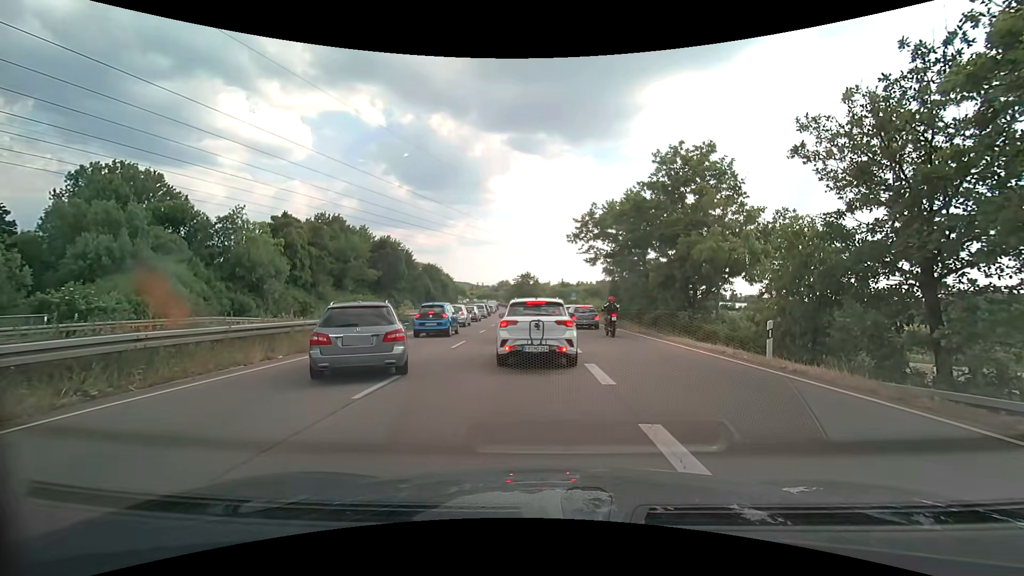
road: trunk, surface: asphalt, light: Day
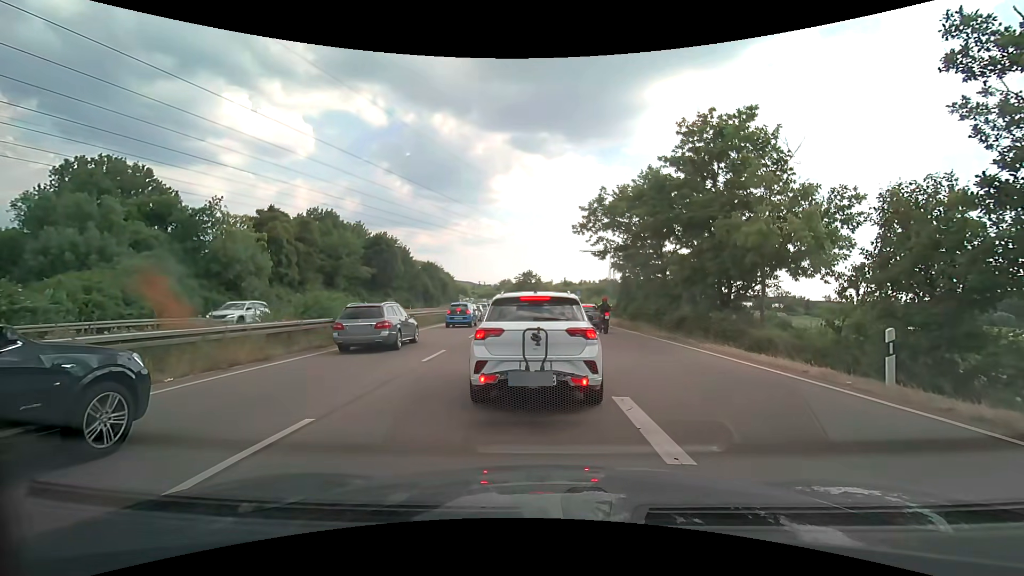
(0.0, +4.3) m; -1°
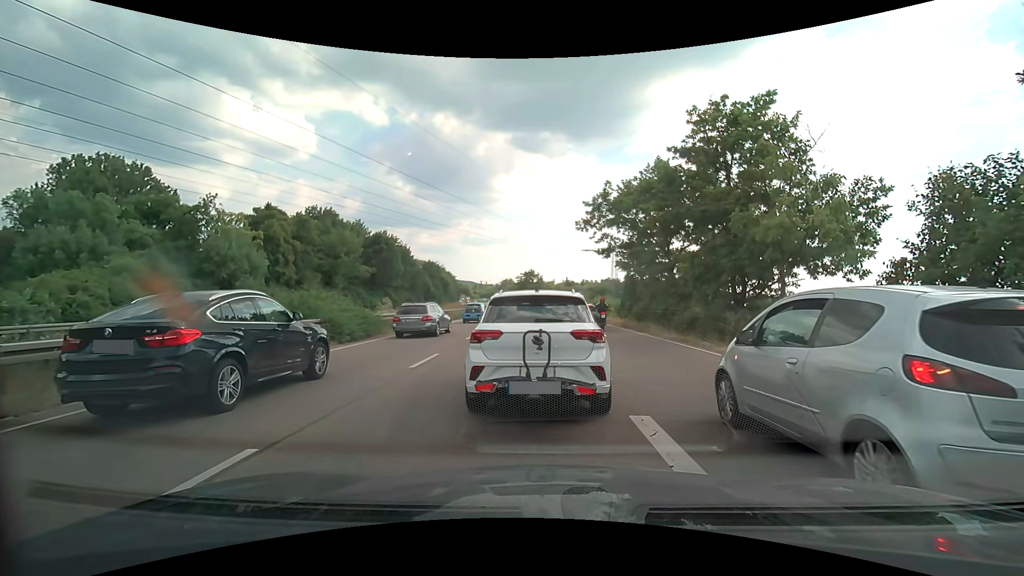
(0.0, +1.2) m; 0°
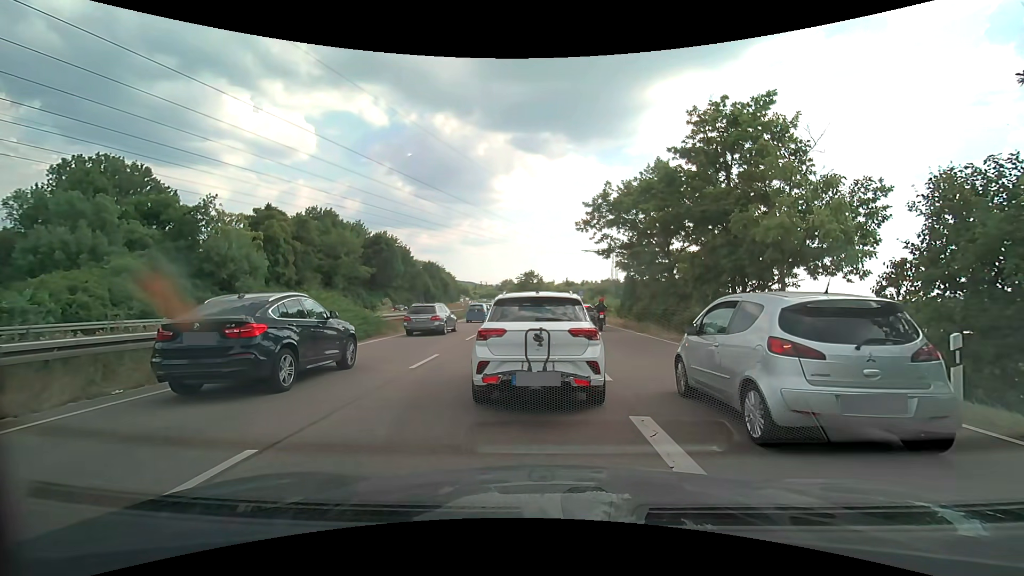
(0.0, 0.0) m; 0°
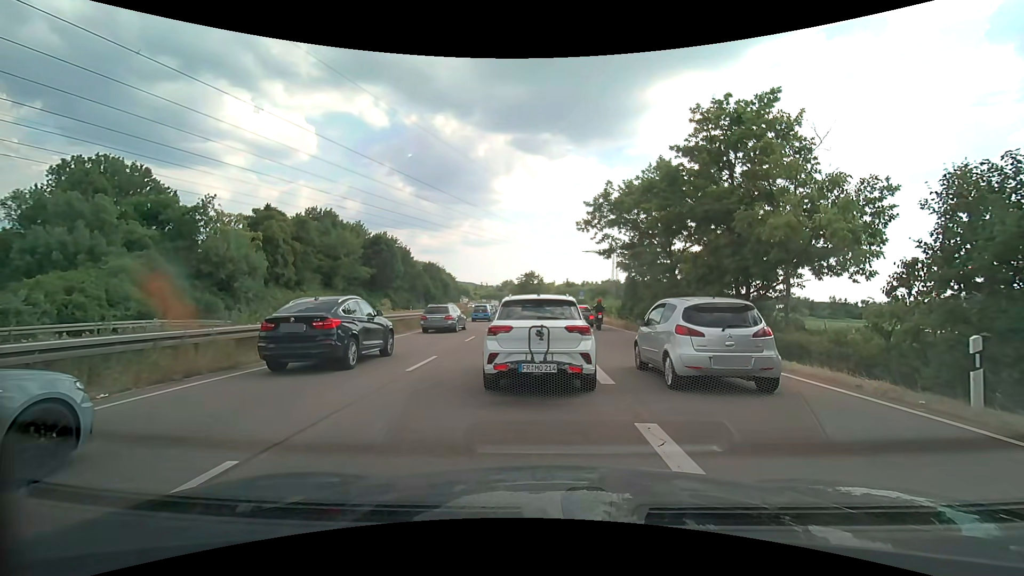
(0.0, +0.3) m; 0°
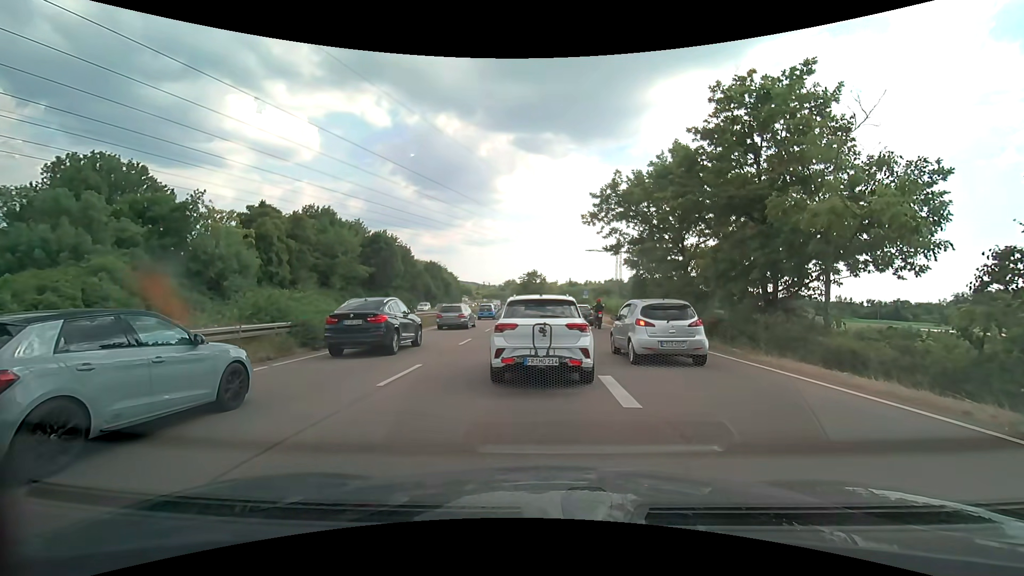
(0.0, +2.1) m; +1°
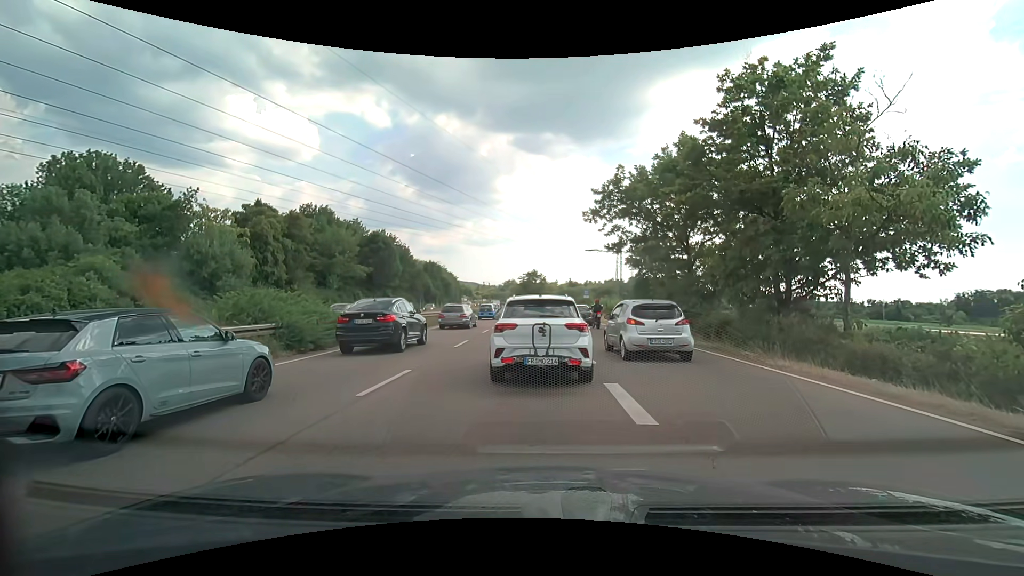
(0.0, +1.0) m; -1°
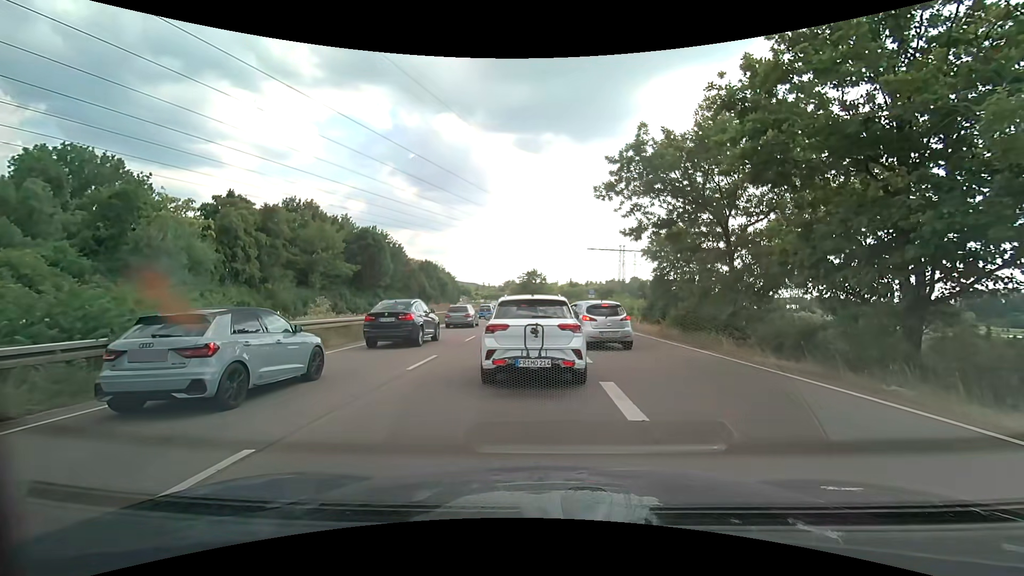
(+0.1, +5.8) m; +1°
